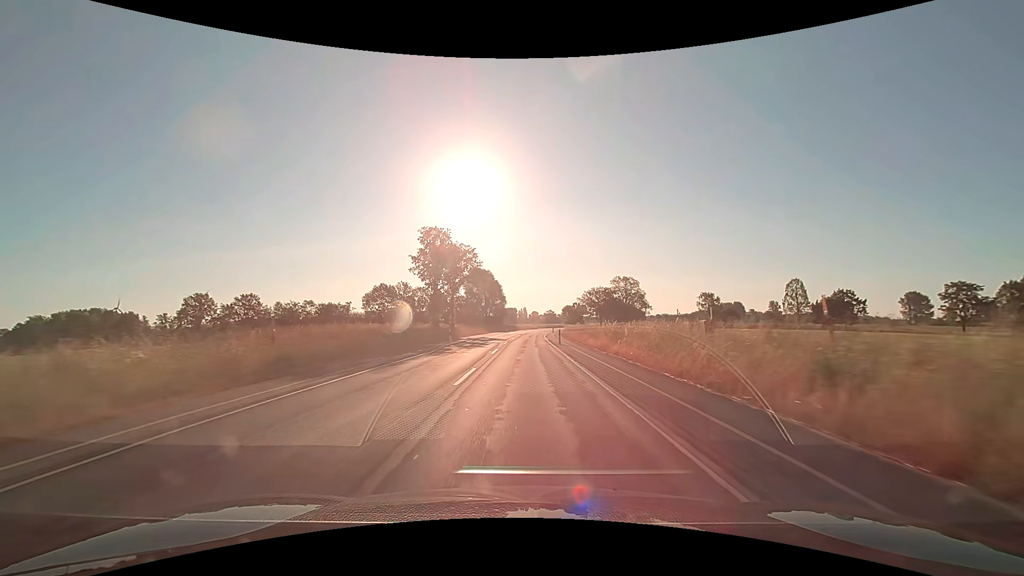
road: secondary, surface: asphalt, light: Day
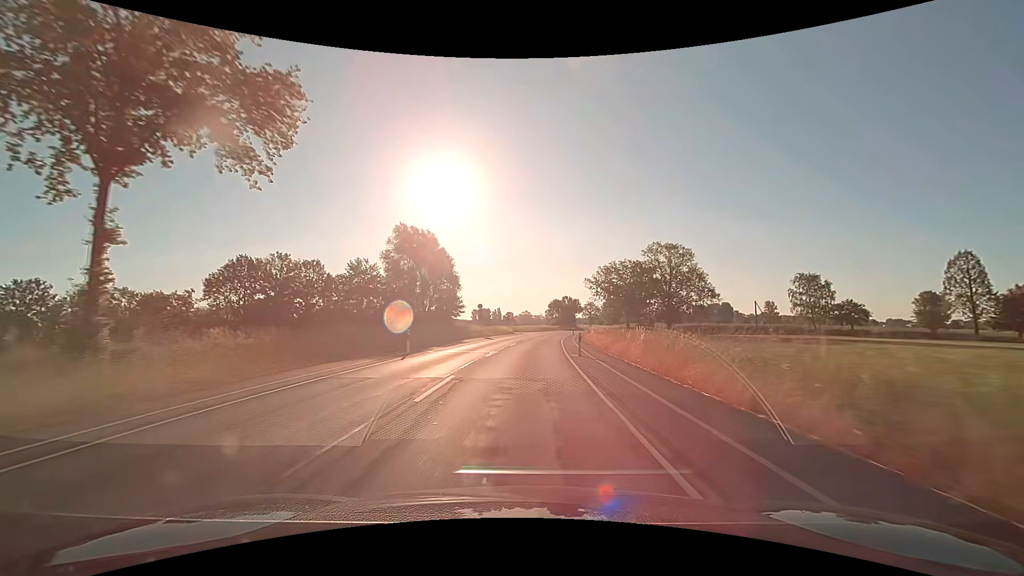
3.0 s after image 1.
(+1.1, +63.3) m; +3°
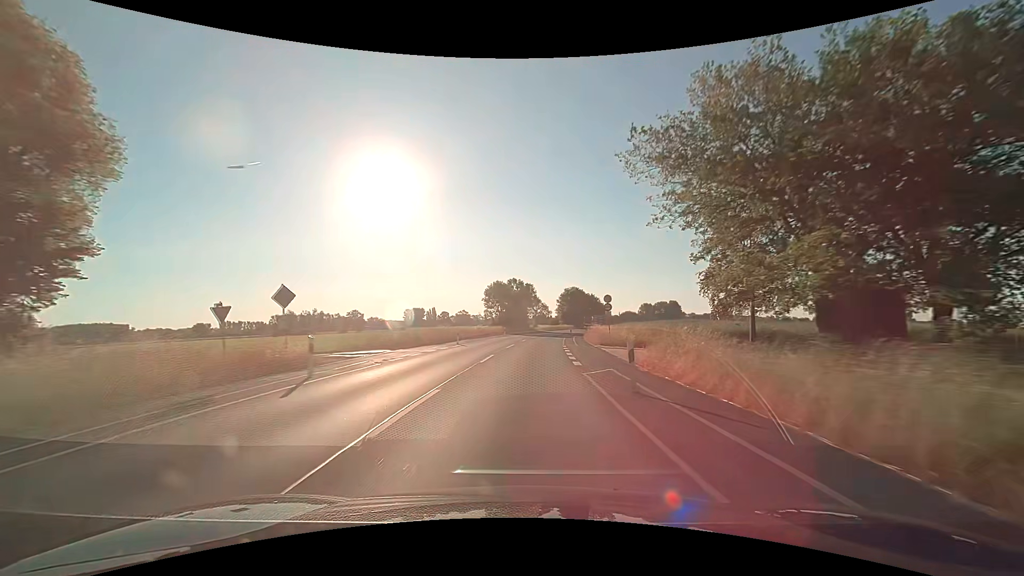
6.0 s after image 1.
(+3.4, +63.0) m; +7°
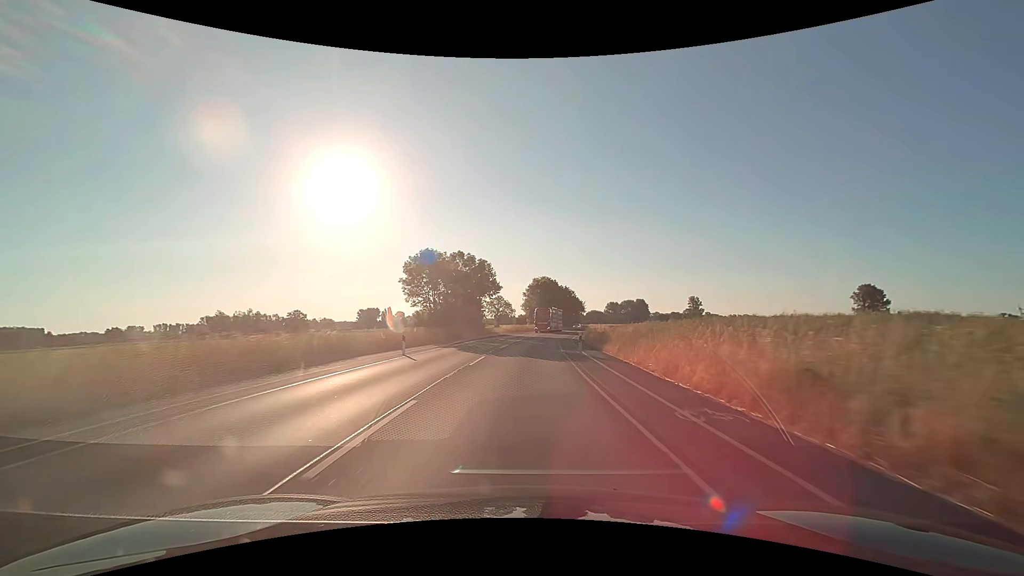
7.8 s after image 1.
(+1.4, +37.8) m; +4°
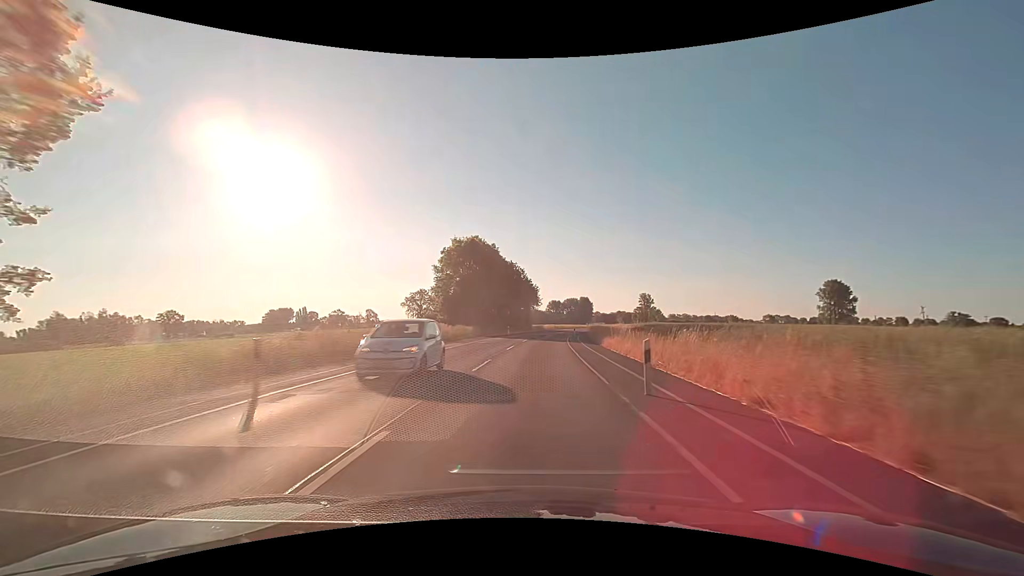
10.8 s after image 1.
(+3.7, +62.7) m; +7°
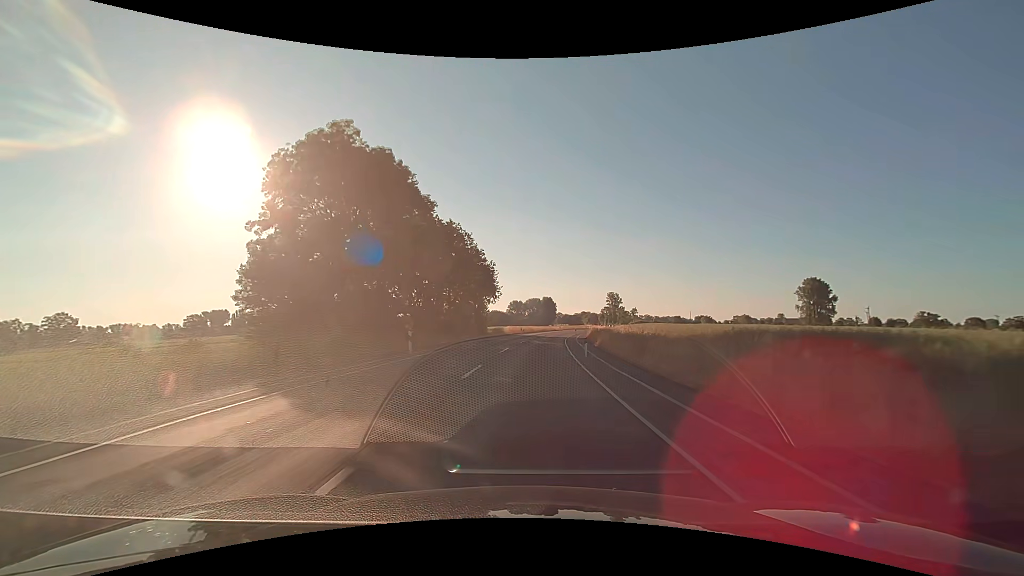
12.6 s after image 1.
(+1.4, +37.6) m; +4°
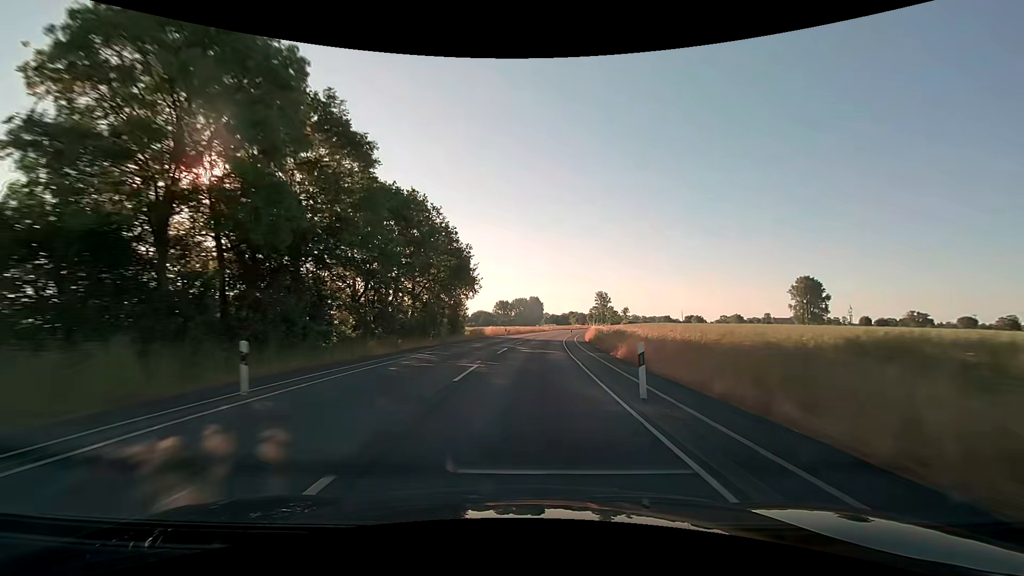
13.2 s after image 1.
(+0.2, +12.5) m; +2°
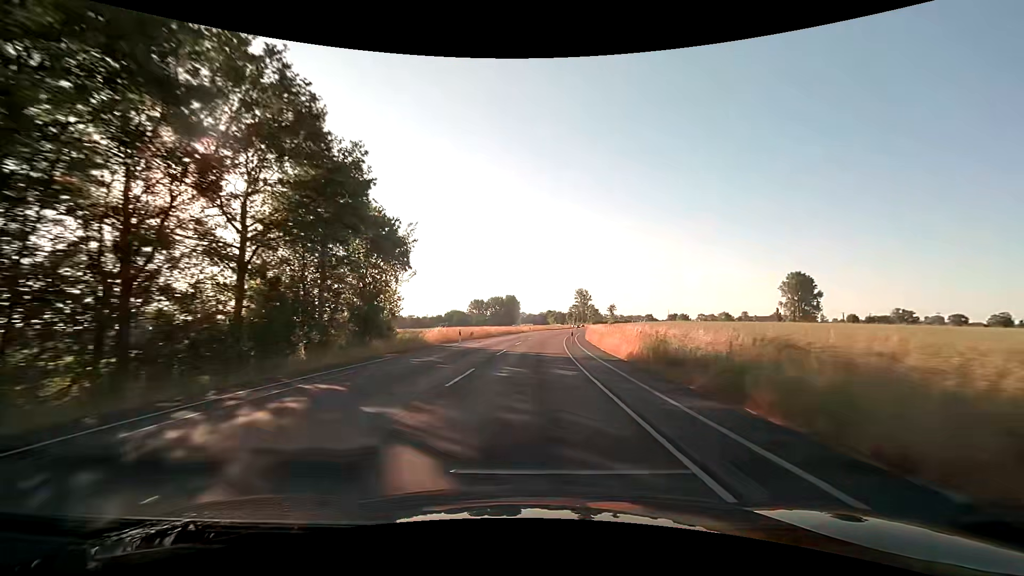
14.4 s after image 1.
(+0.6, +25.1) m; +3°
(0, +10) (0, +20) (+1, +30) (+1, +40) (+2, +50) (+3, +60) (+4, +70) (+6, +80) (+7, +90) (+9, +100) m
